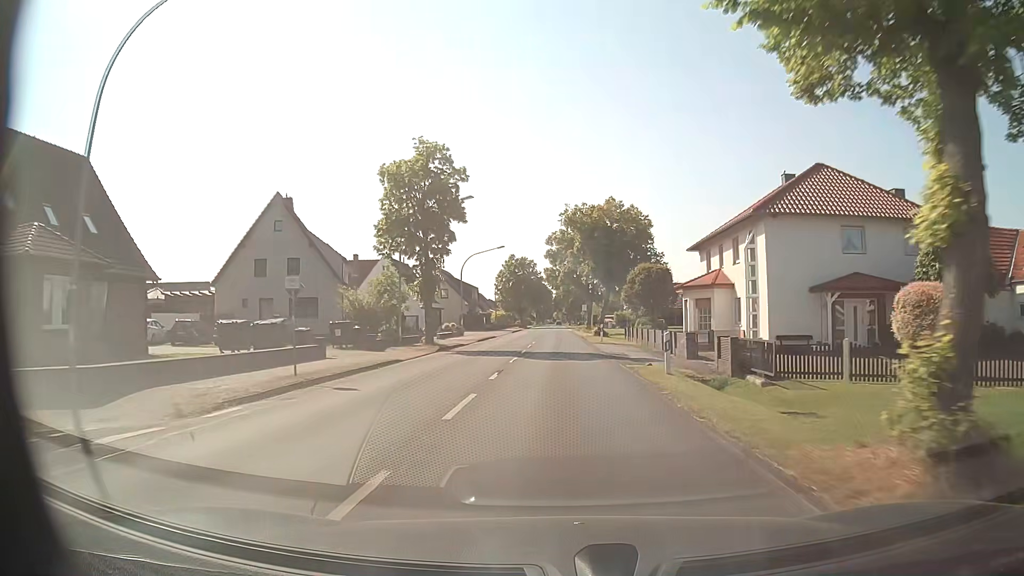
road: secondary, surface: asphalt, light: Day
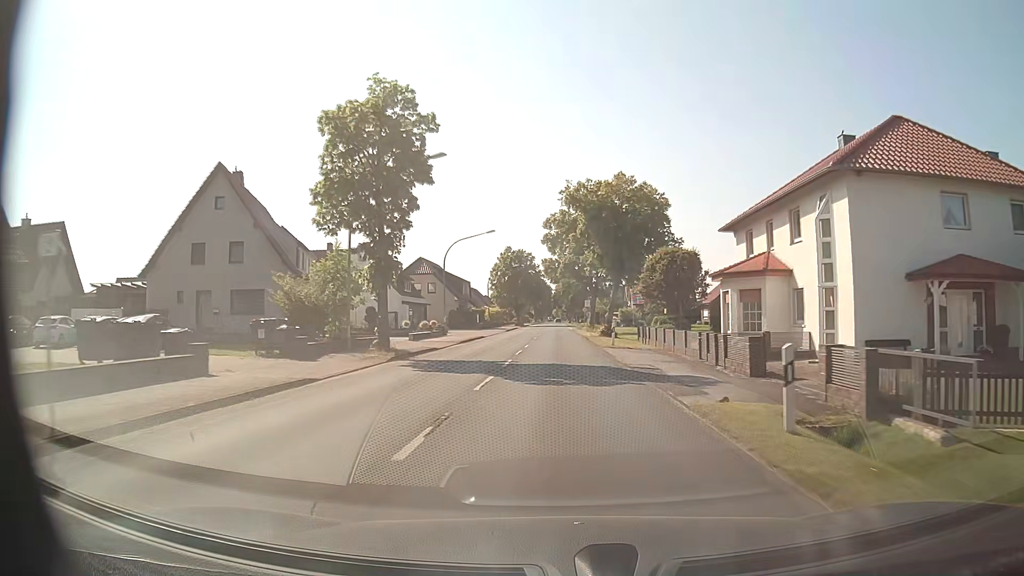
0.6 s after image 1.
(0.0, +8.8) m; 0°
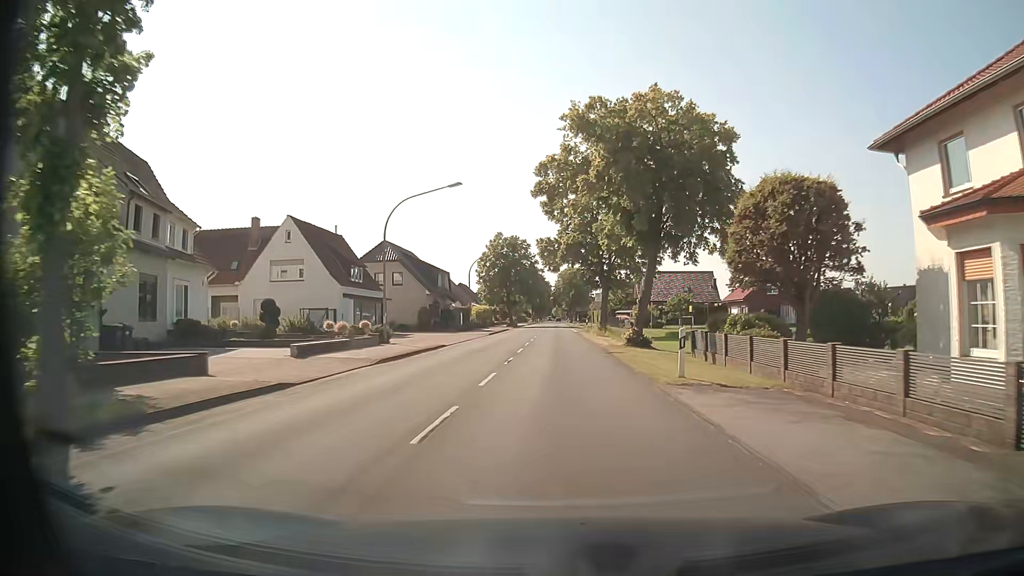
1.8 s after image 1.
(0.0, +17.7) m; 0°
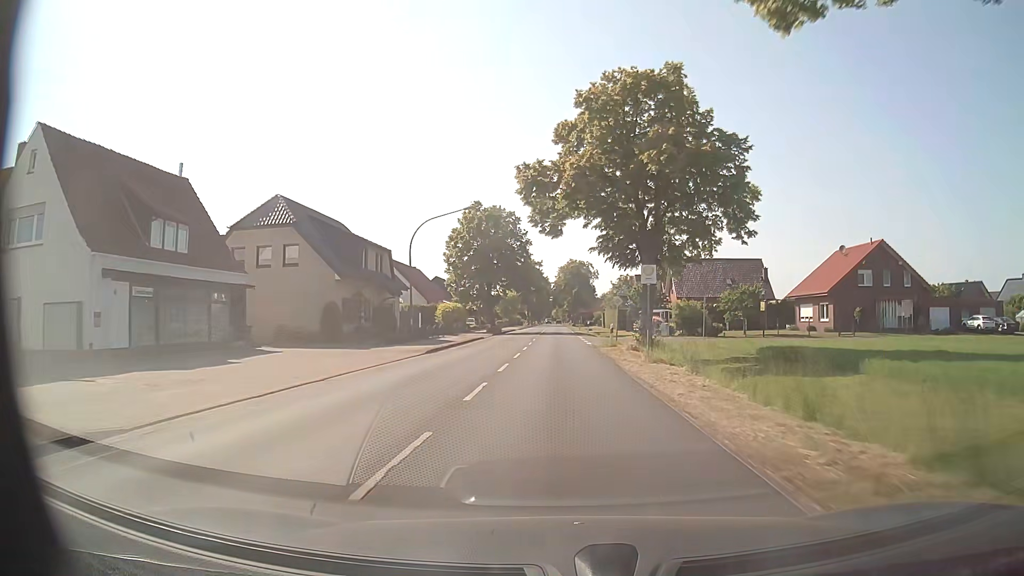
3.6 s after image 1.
(-0.1, +26.7) m; 0°
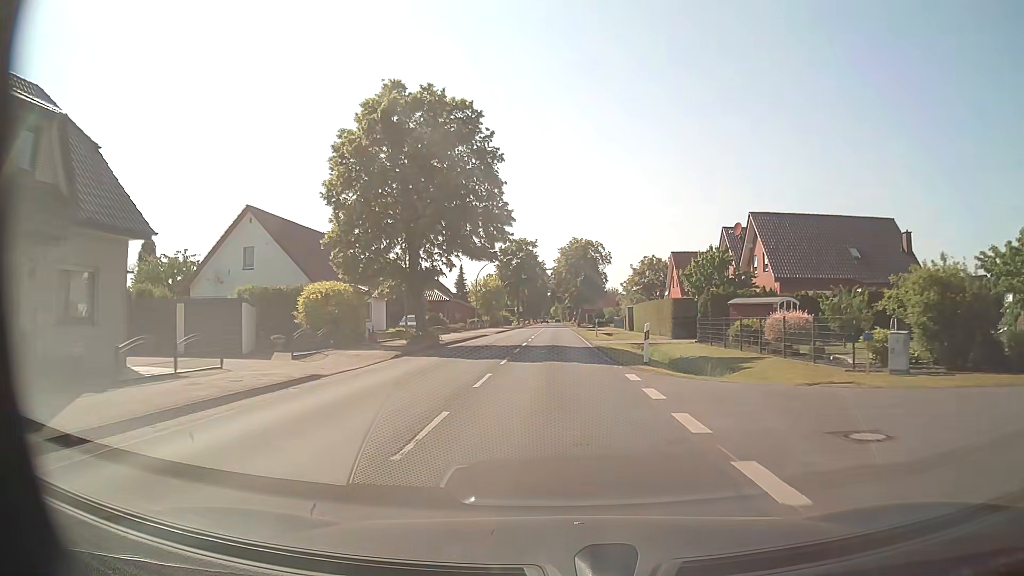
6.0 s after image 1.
(0.0, +35.1) m; 0°
